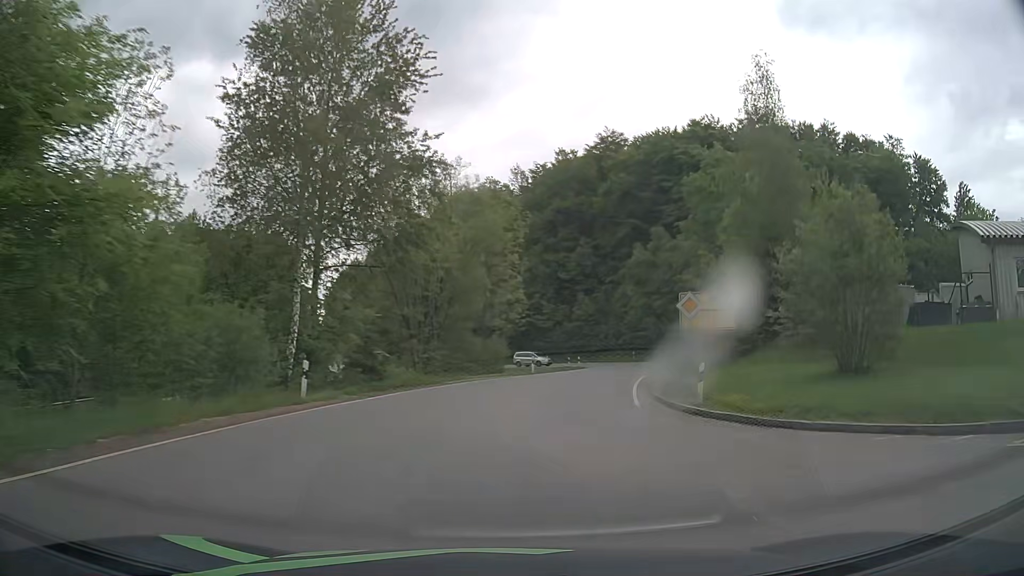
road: tertiary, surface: asphalt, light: Day
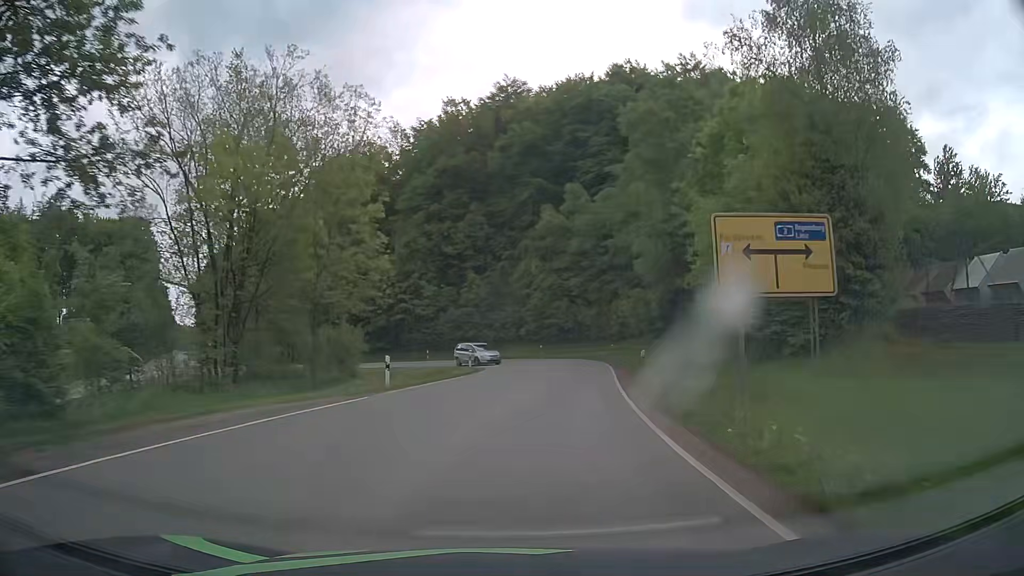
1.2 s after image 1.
(+1.7, +18.9) m; +10°
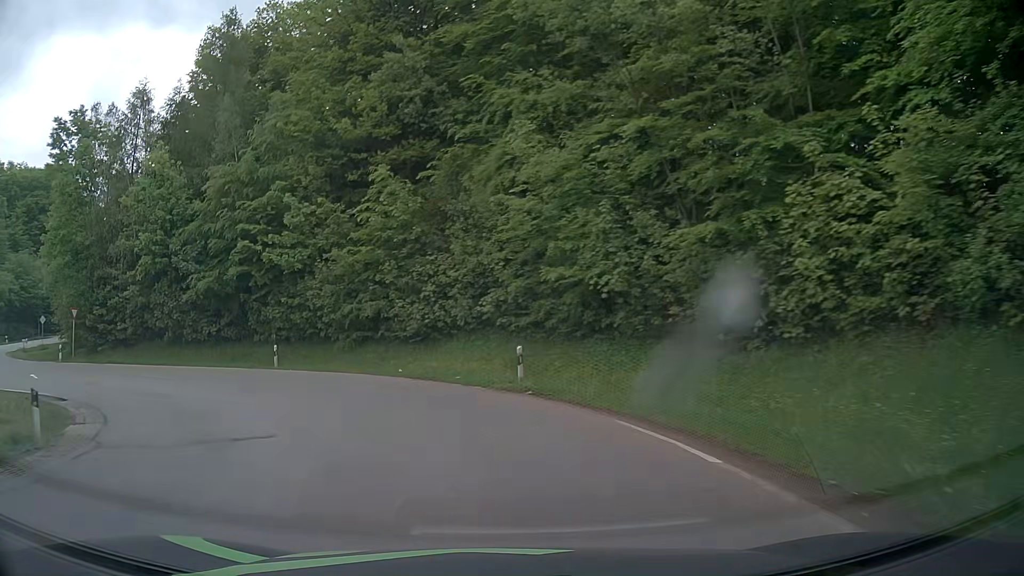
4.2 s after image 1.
(+3.6, +40.5) m; -2°
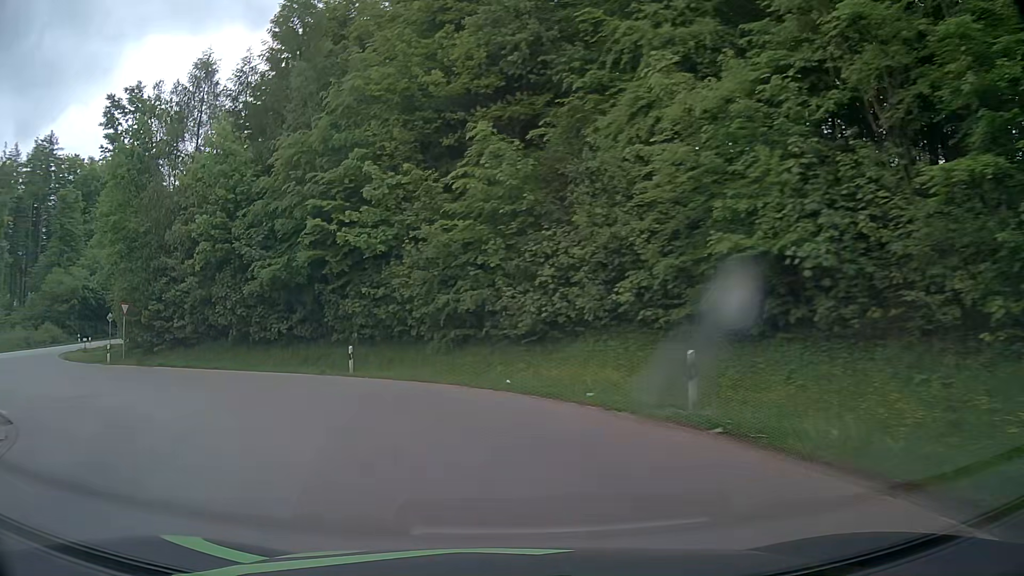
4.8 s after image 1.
(-0.4, +6.4) m; -10°
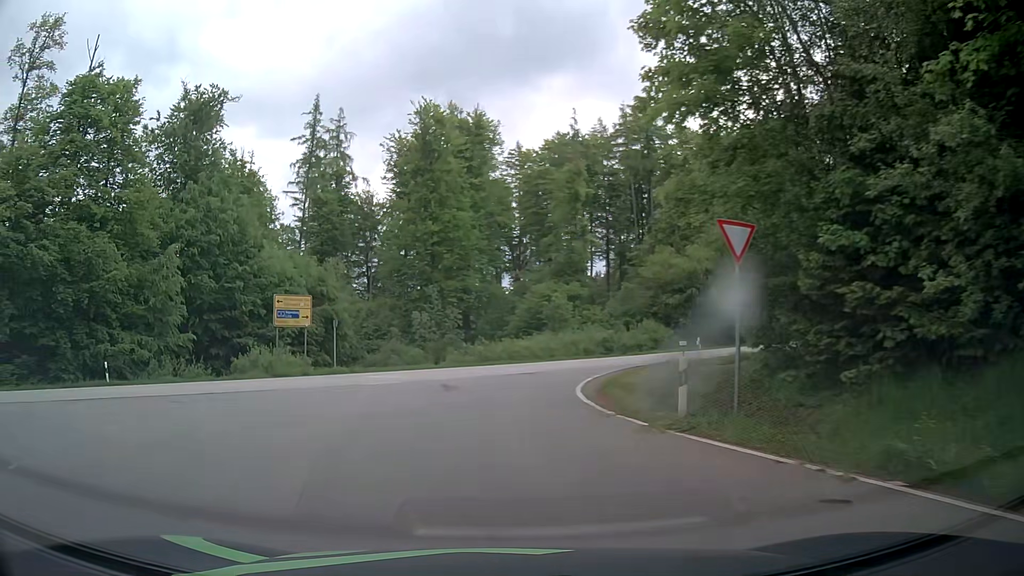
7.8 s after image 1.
(-12.4, +23.1) m; -56°
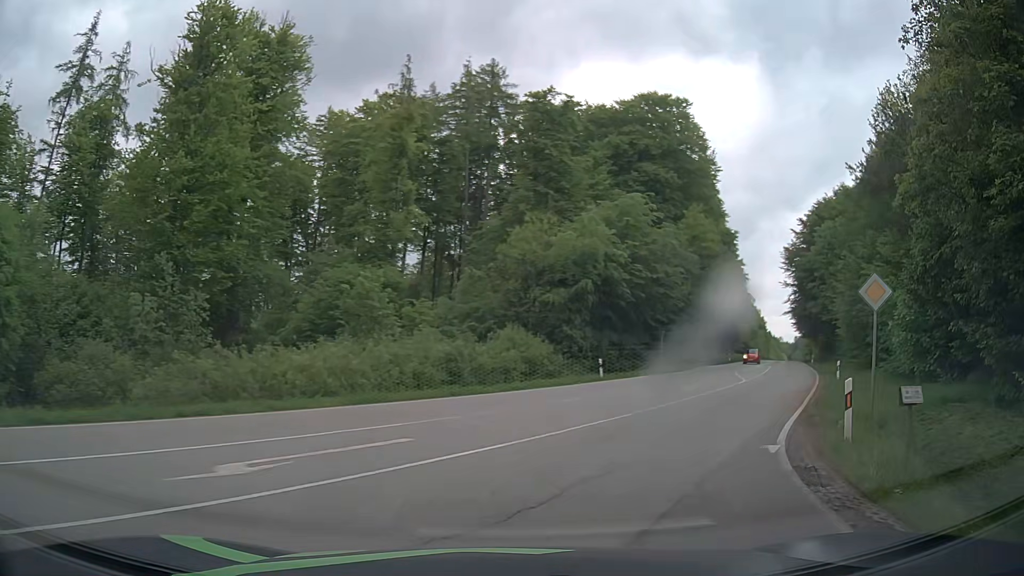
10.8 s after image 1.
(+0.6, +23.9) m; +18°
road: secondary
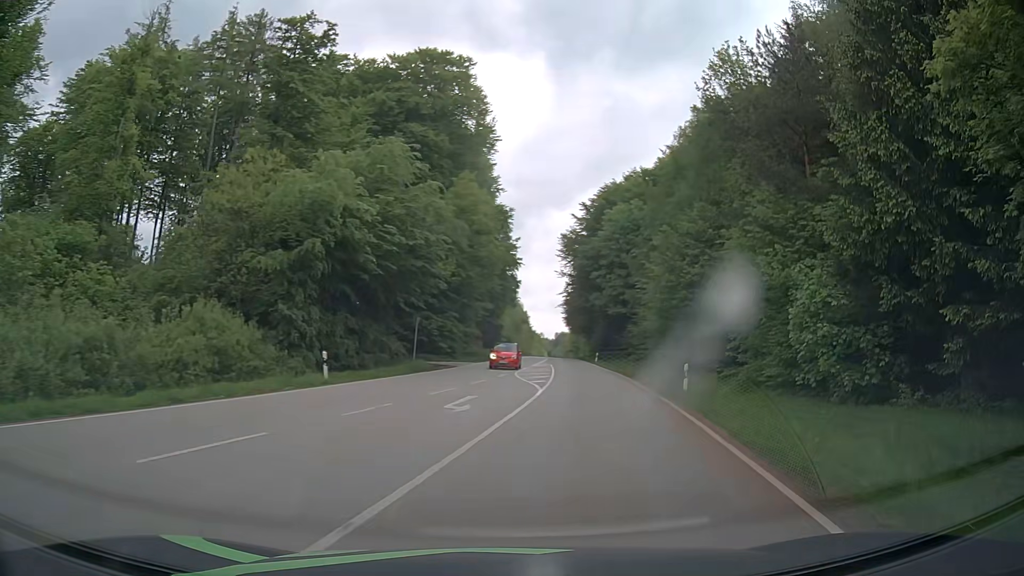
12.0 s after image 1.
(+1.9, +11.1) m; +20°
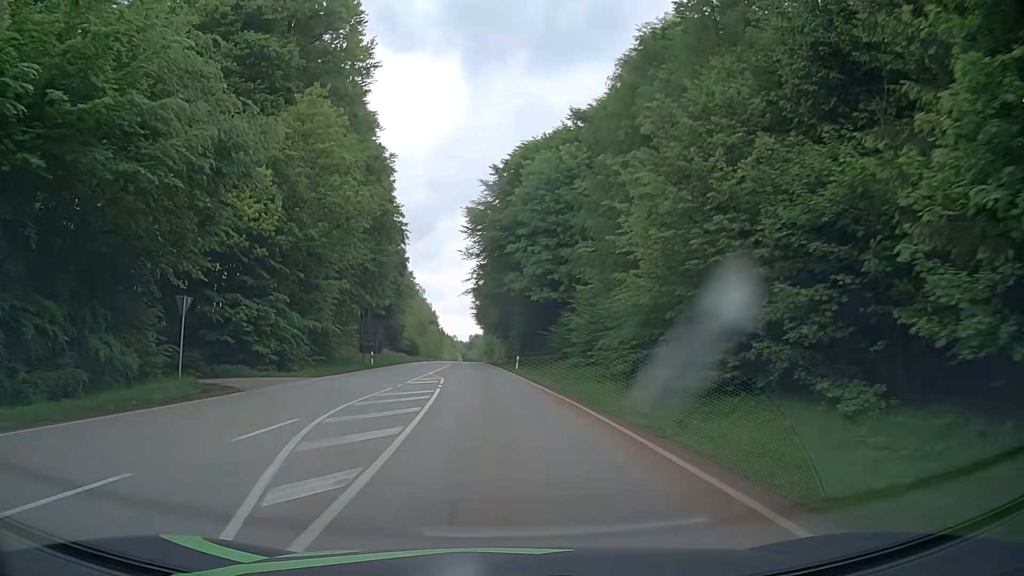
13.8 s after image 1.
(+2.3, +21.4) m; +7°
(0, +10) (0, +20) (-1, +30) (-1, +40) (-2, +50) (-2, +60) (-3, +70) (-3, +80) (-4, +90) (-4, +100) m
